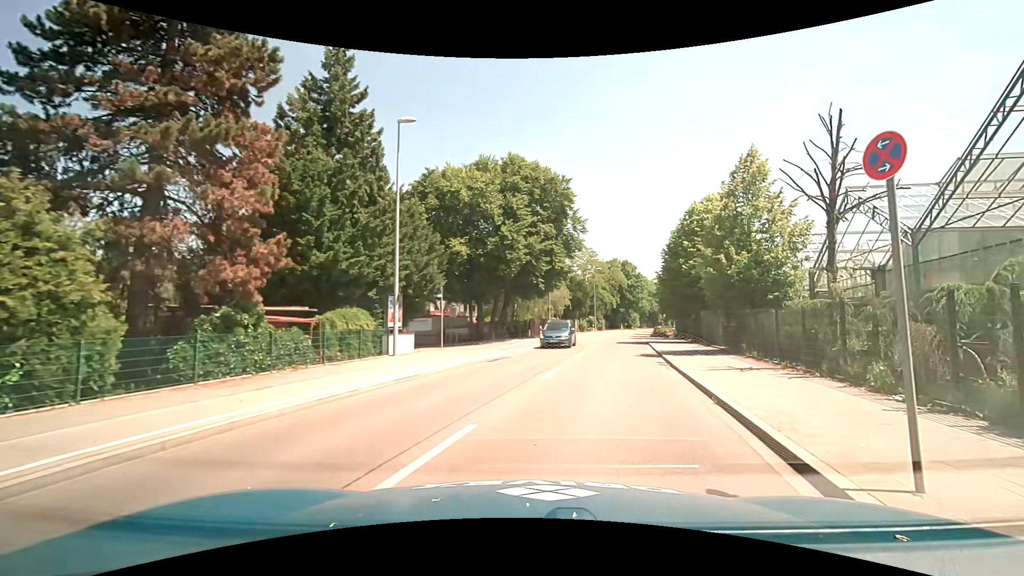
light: Day
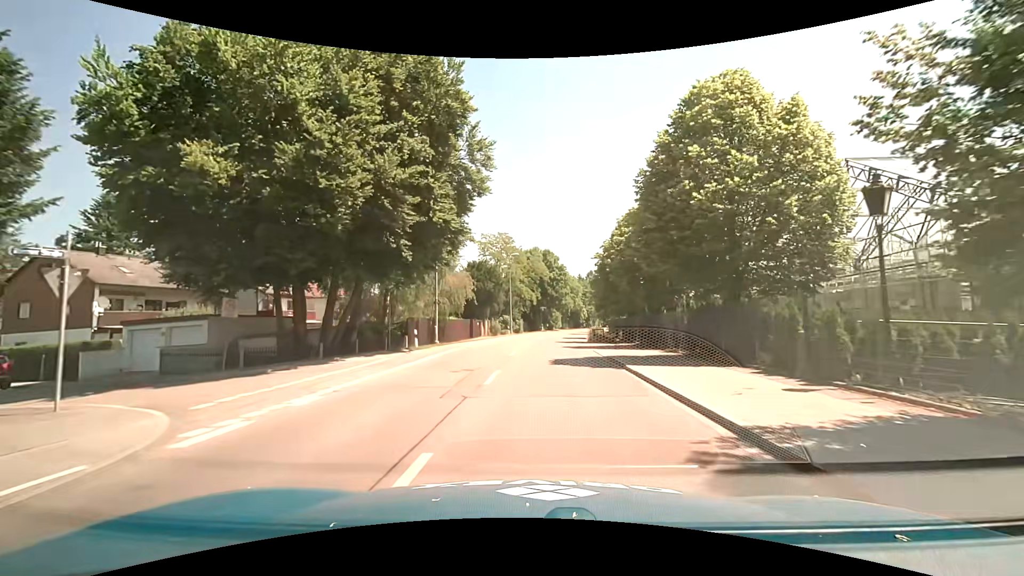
(+3.0, +19.6) m; +11°
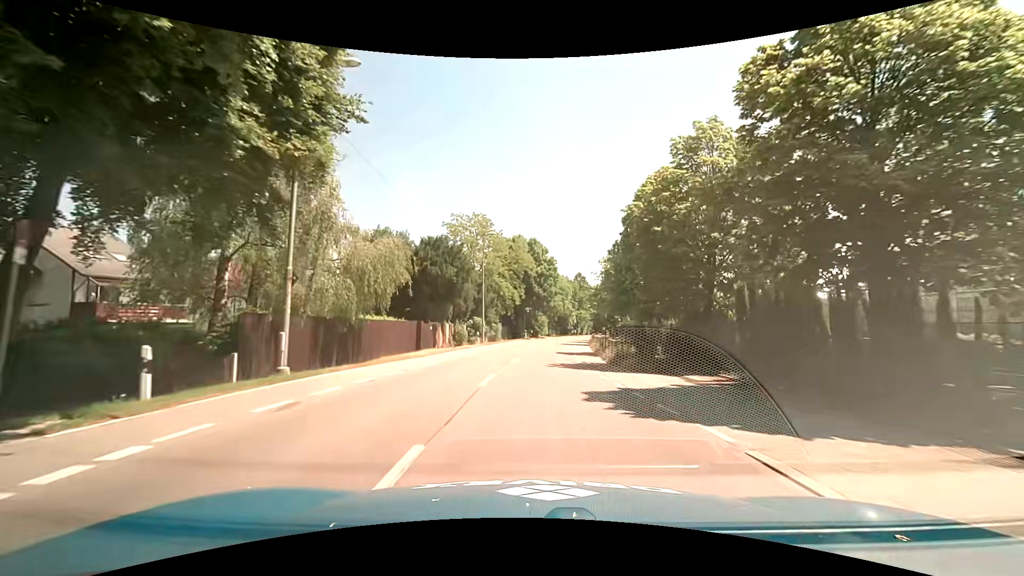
(+0.3, +18.0) m; +2°
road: tertiary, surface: asphalt
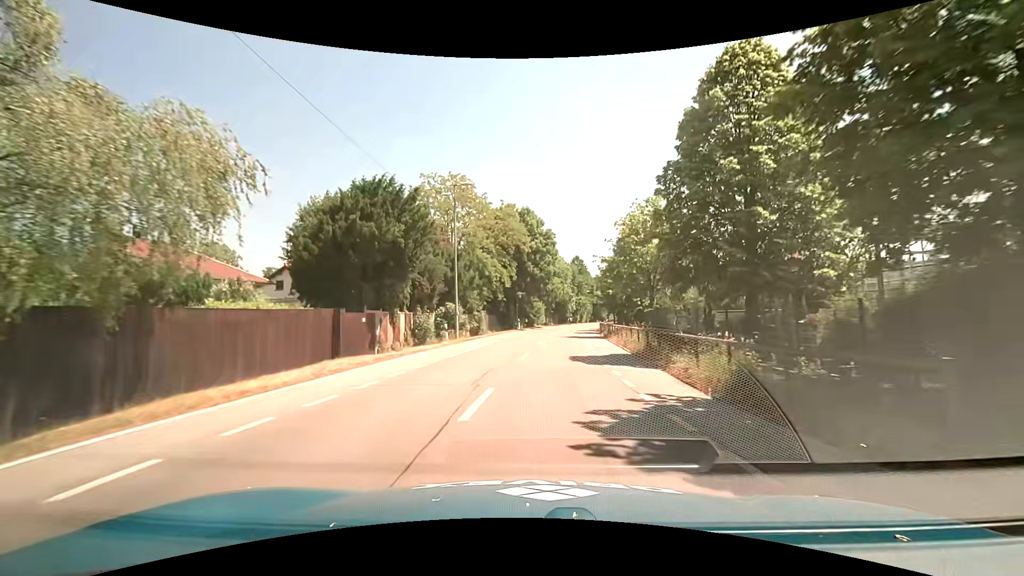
(+0.1, +13.9) m; +1°
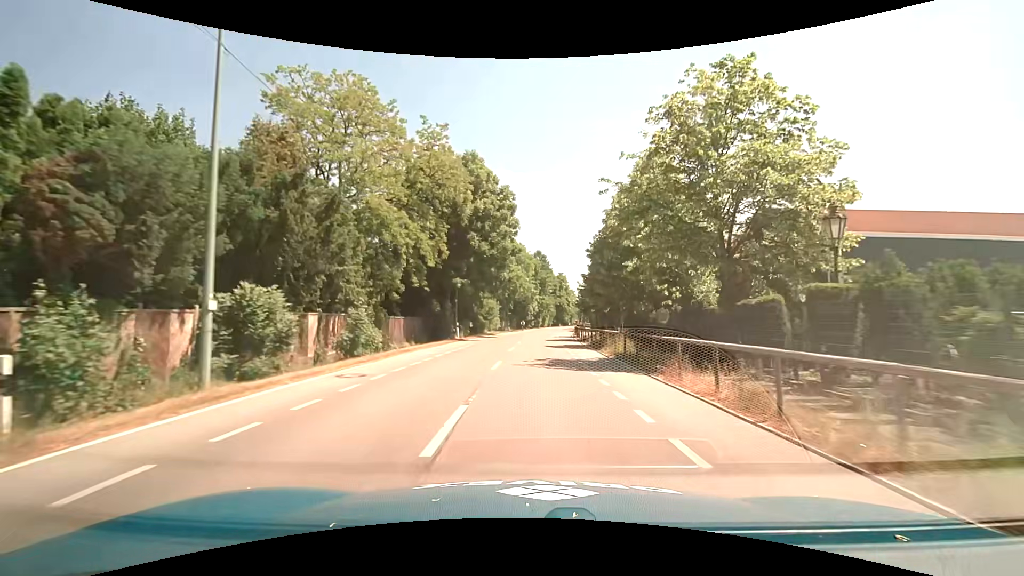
(+0.6, +22.0) m; +5°
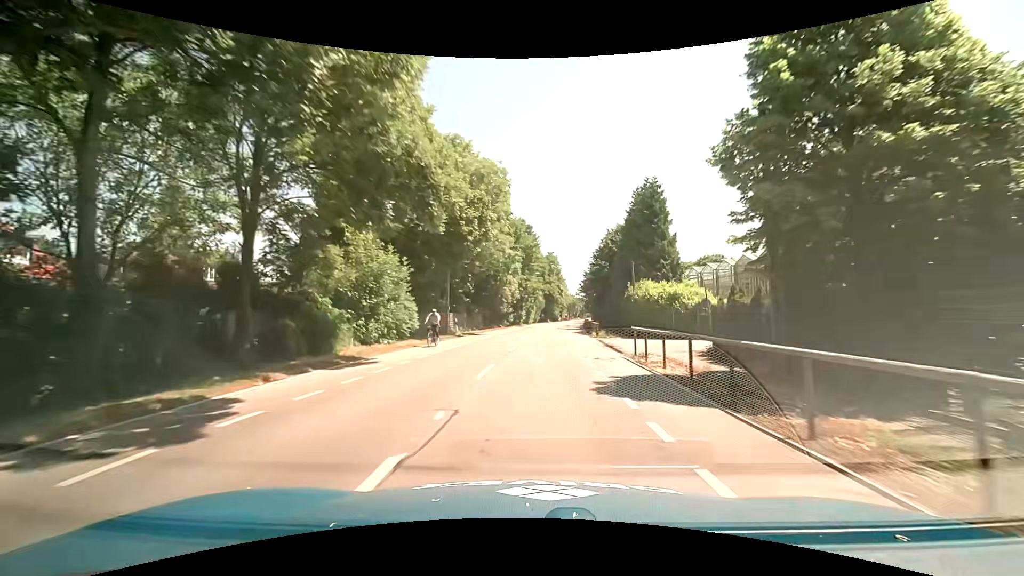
(+0.4, +39.8) m; +1°
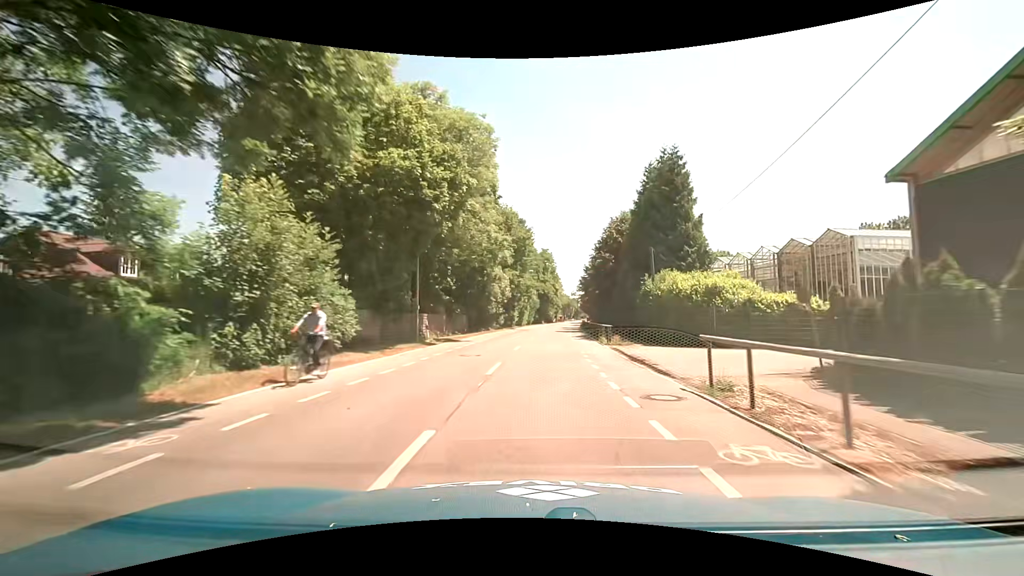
(+0.1, +7.9) m; +1°
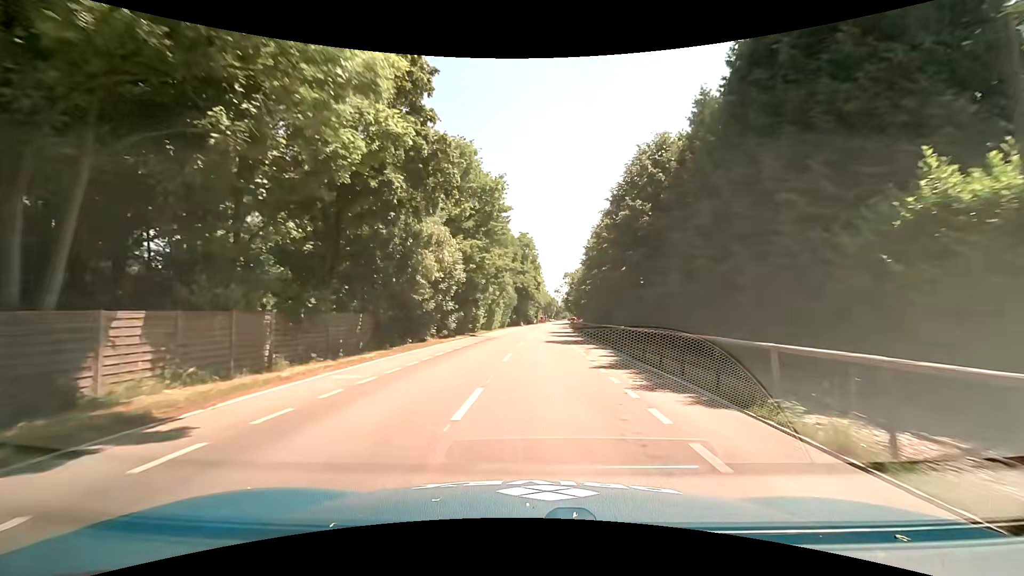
(+0.6, +23.4) m; +3°
